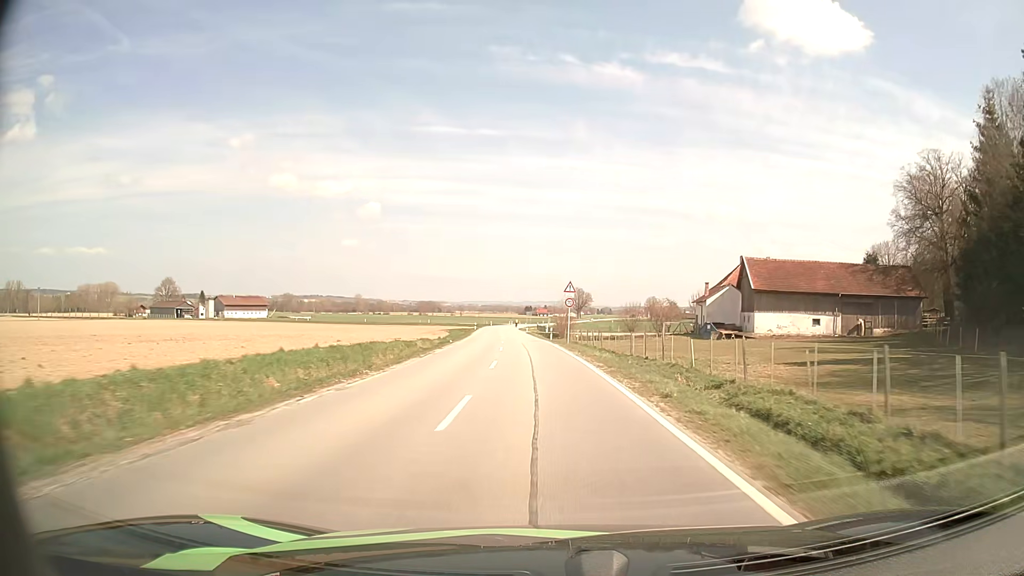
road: secondary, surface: asphalt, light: Day
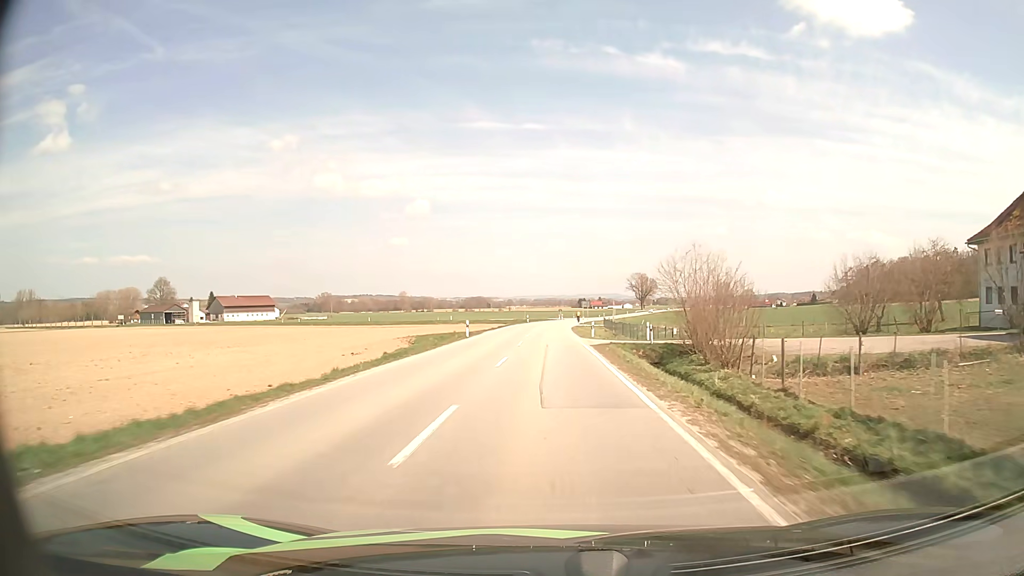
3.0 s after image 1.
(-2.2, +58.9) m; -4°
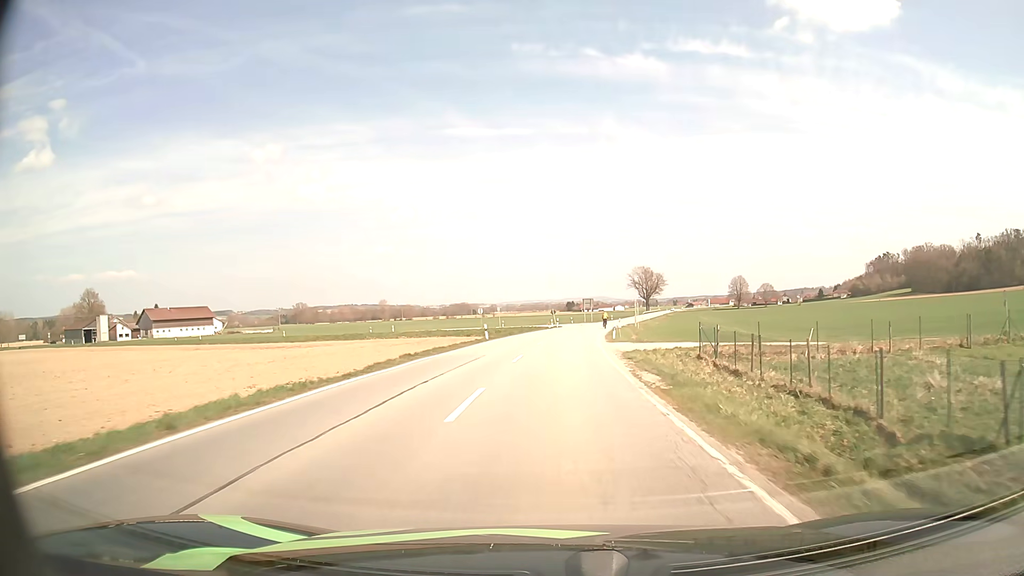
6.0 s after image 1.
(0.0, +54.3) m; +1°
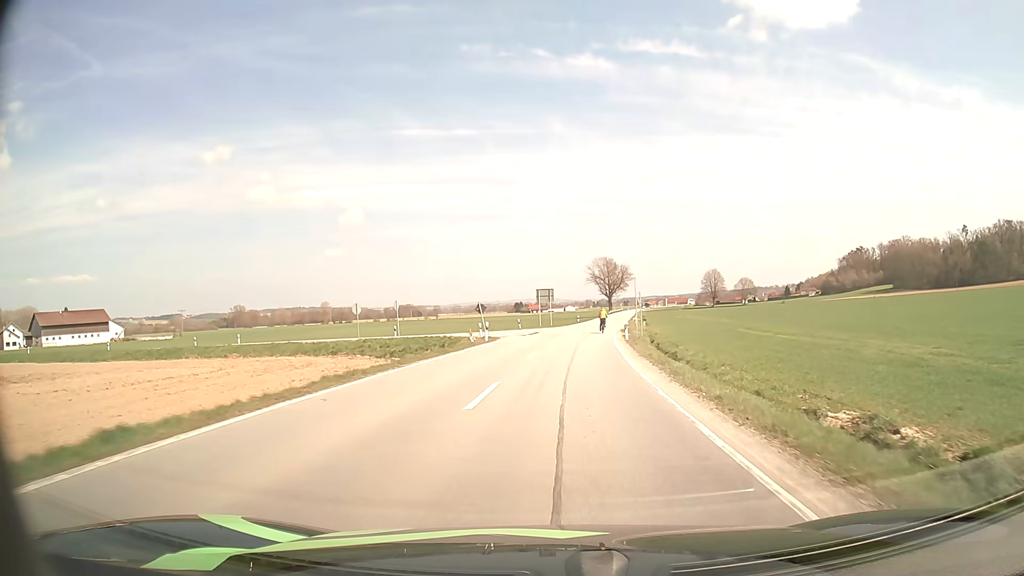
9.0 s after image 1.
(+1.5, +44.4) m; +4°
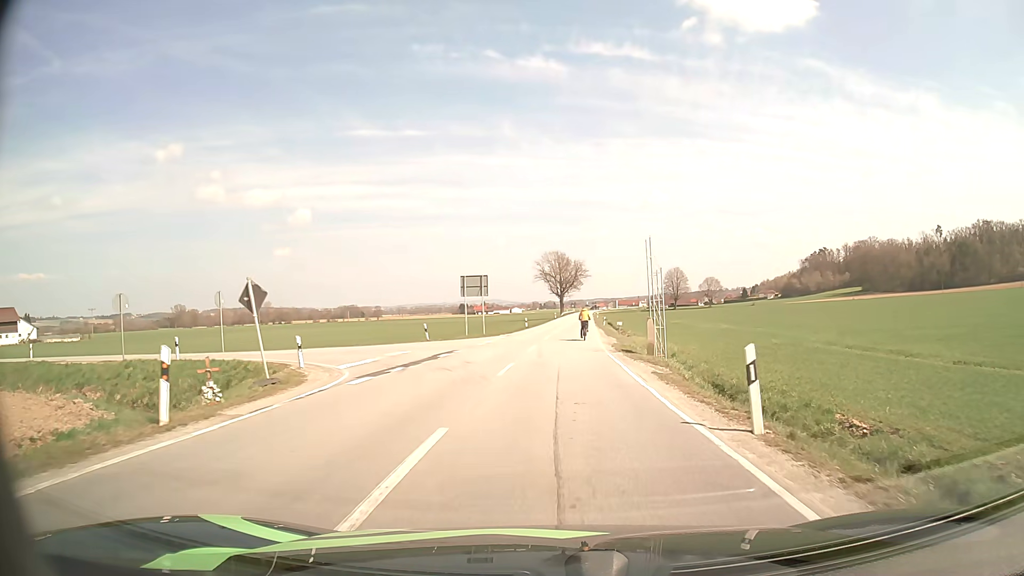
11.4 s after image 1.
(+1.0, +27.9) m; +4°
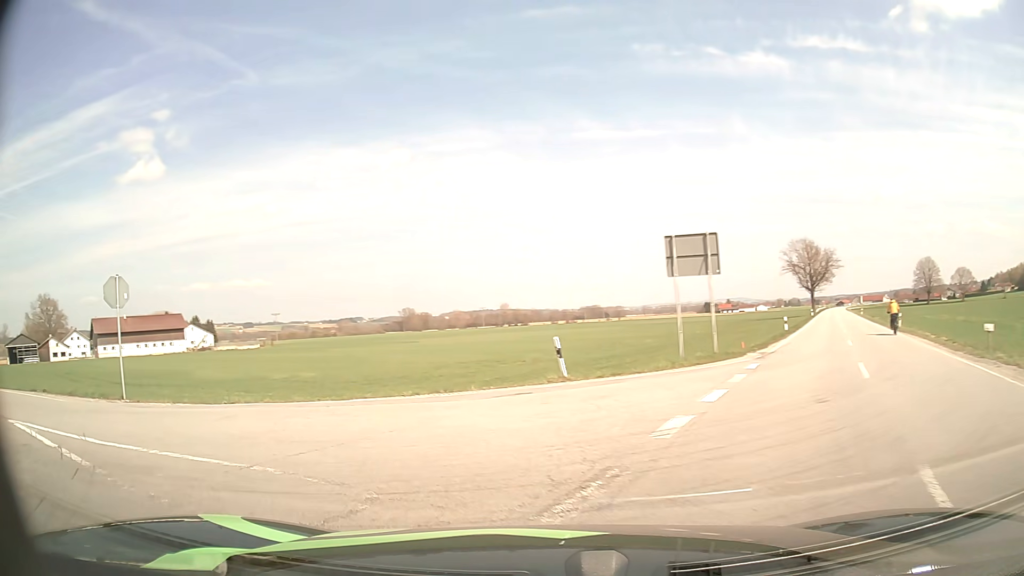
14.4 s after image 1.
(-0.9, +23.7) m; -19°
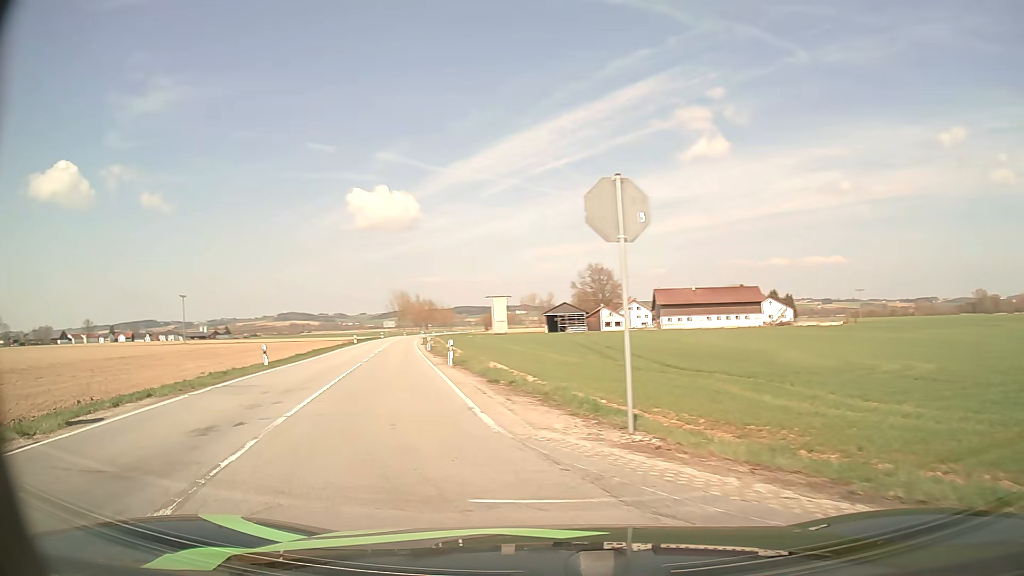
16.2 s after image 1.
(-4.6, +9.7) m; -50°
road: tertiary
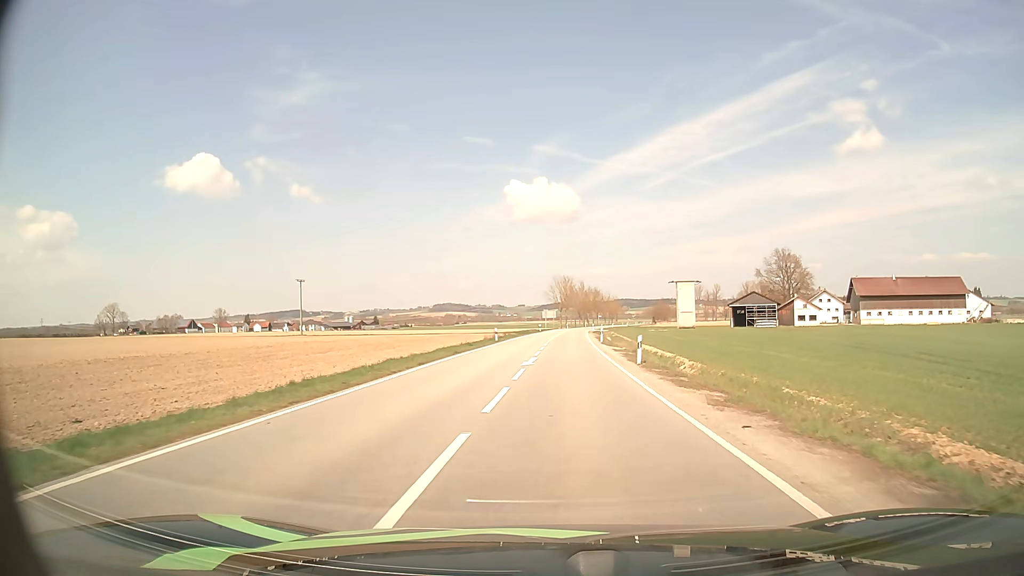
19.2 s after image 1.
(-7.0, +28.2) m; -15°
(0, +10) (0, +20) (+1, +30) (+1, +40) (+1, +50) (+2, +60) (+2, +70) (+3, +80) (+3, +90) (+4, +100) m
